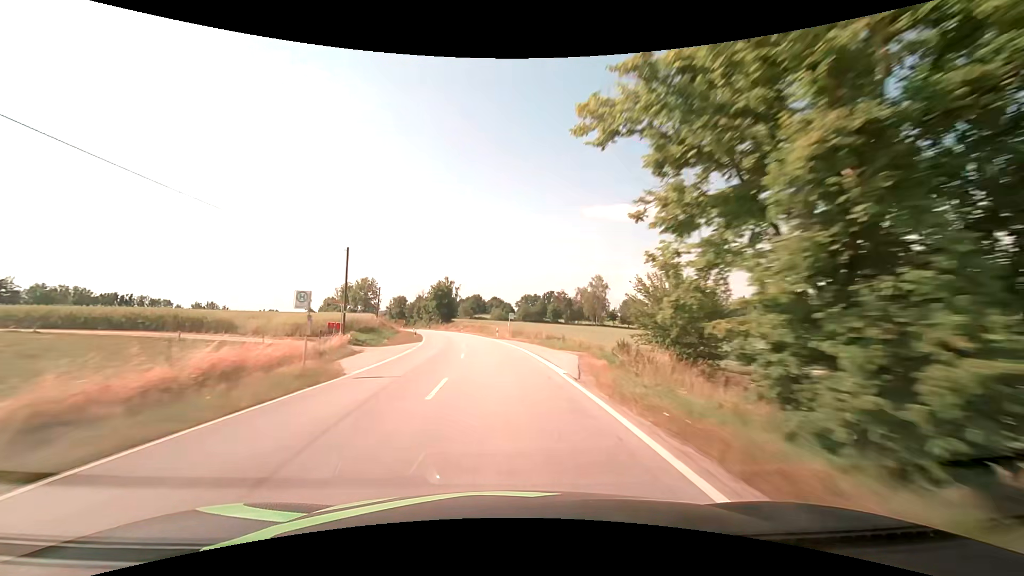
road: secondary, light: Day
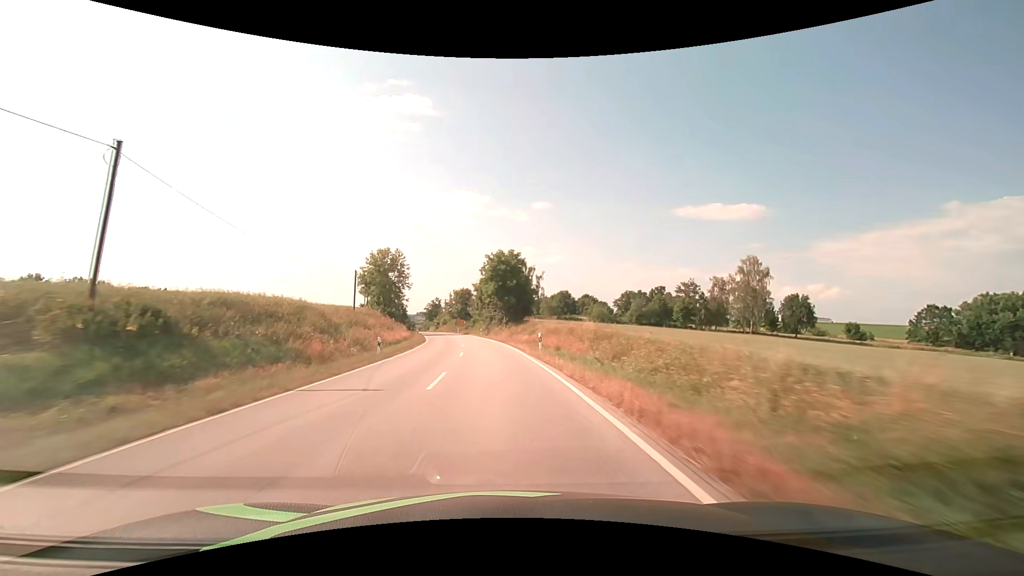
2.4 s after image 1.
(-4.8, +58.1) m; -10°
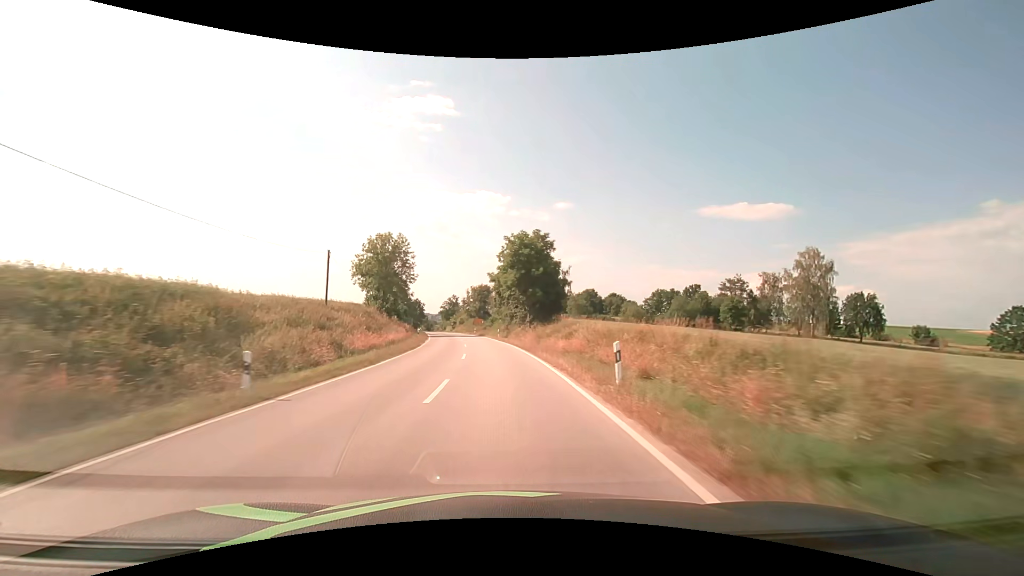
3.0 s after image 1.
(-0.3, +13.9) m; -3°
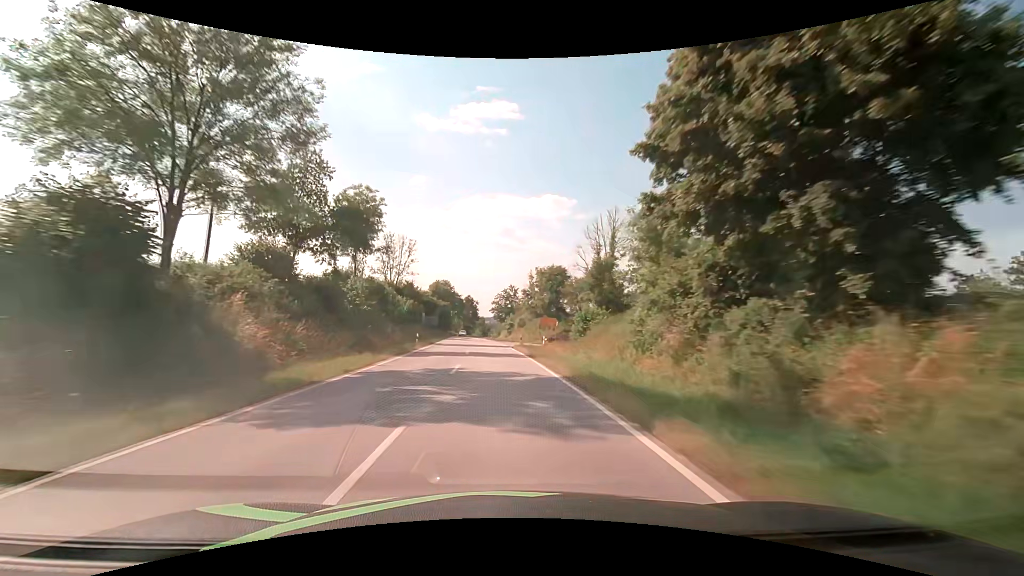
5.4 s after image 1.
(-3.8, +53.5) m; -8°
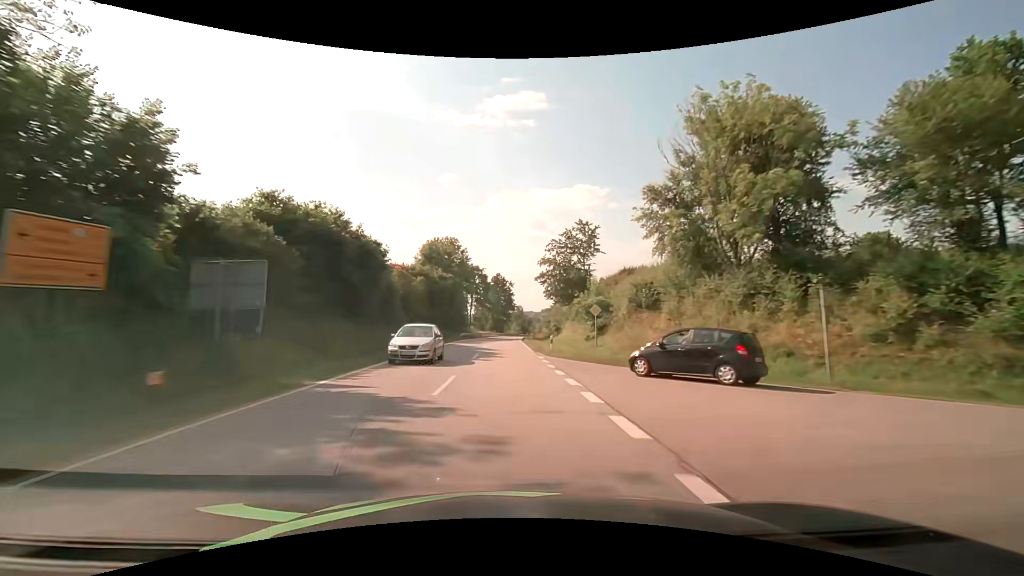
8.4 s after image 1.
(-3.2, +65.0) m; -4°
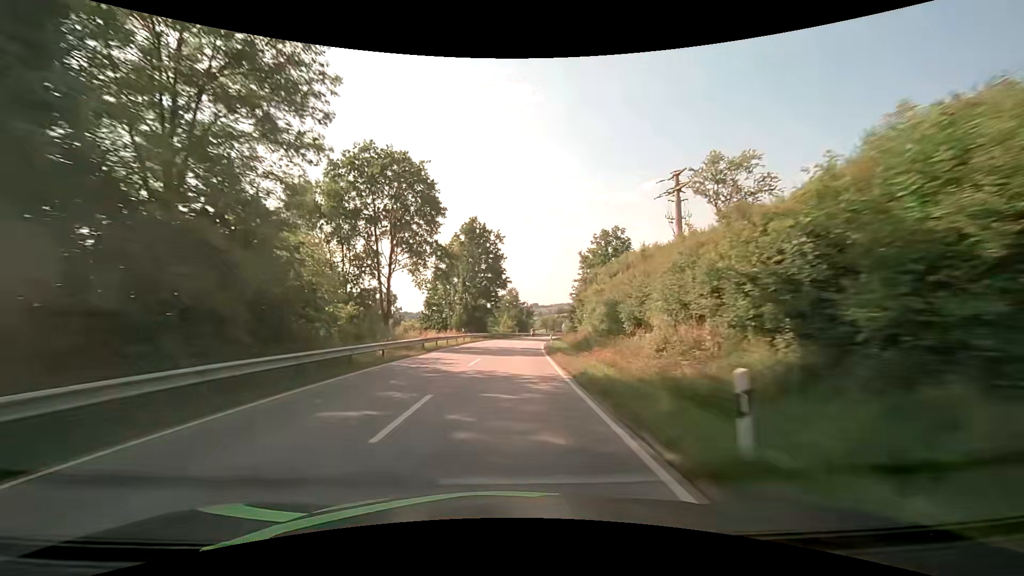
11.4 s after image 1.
(0.0, +64.2) m; +1°
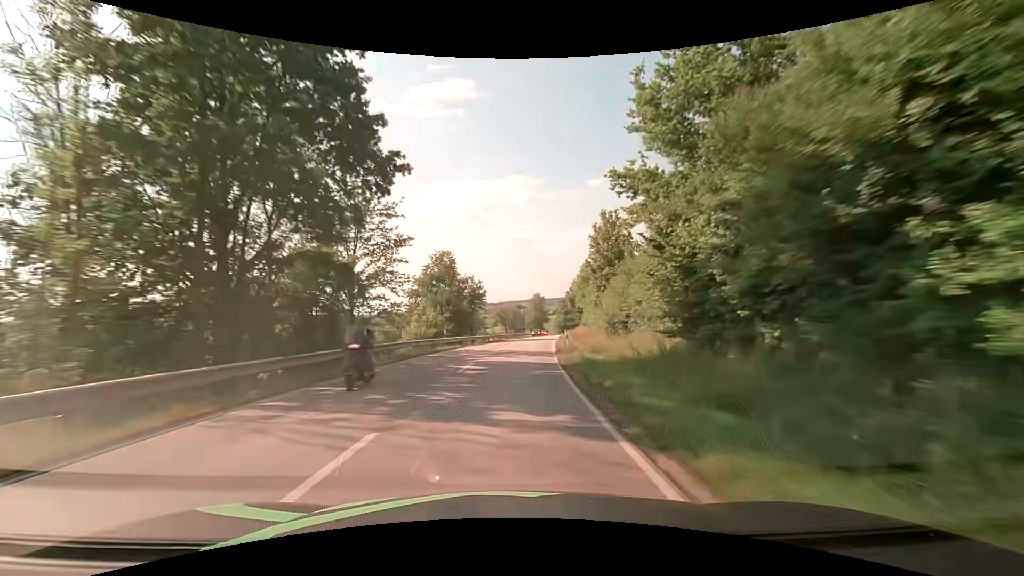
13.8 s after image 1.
(+2.3, +51.2) m; +5°
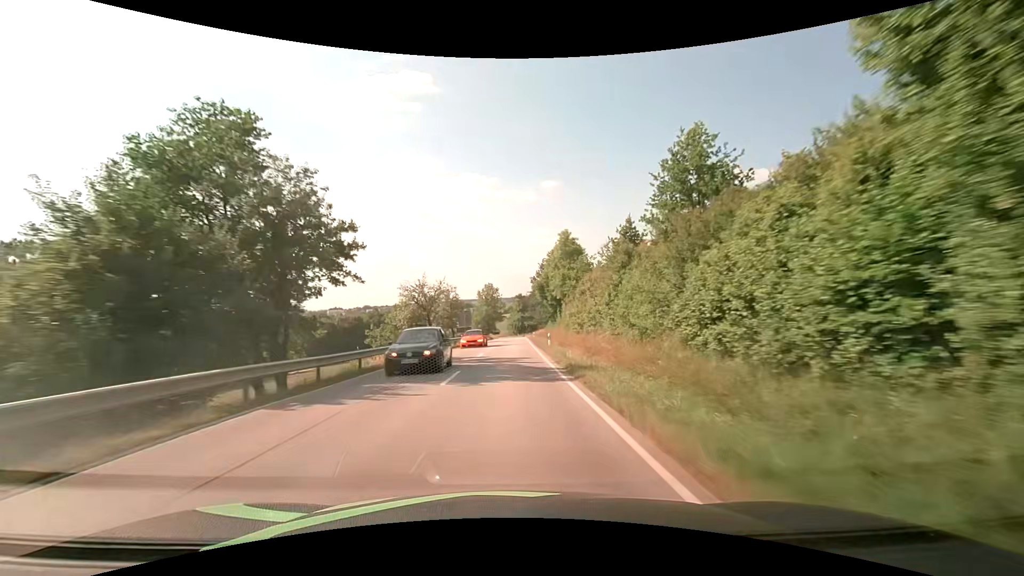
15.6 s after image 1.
(+2.1, +38.2) m; +6°
(0, +10) (0, +20) (+1, +30) (+1, +40) (+1, +50) (+1, +60) (+2, +70) (+2, +80) (+2, +90) (+3, +100) m
